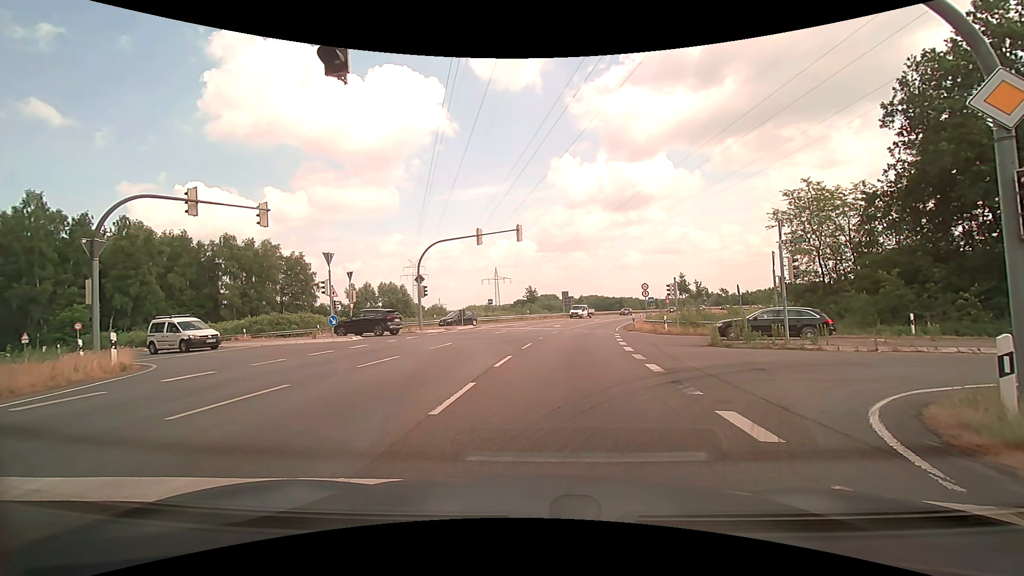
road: motorway_link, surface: asphalt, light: Day
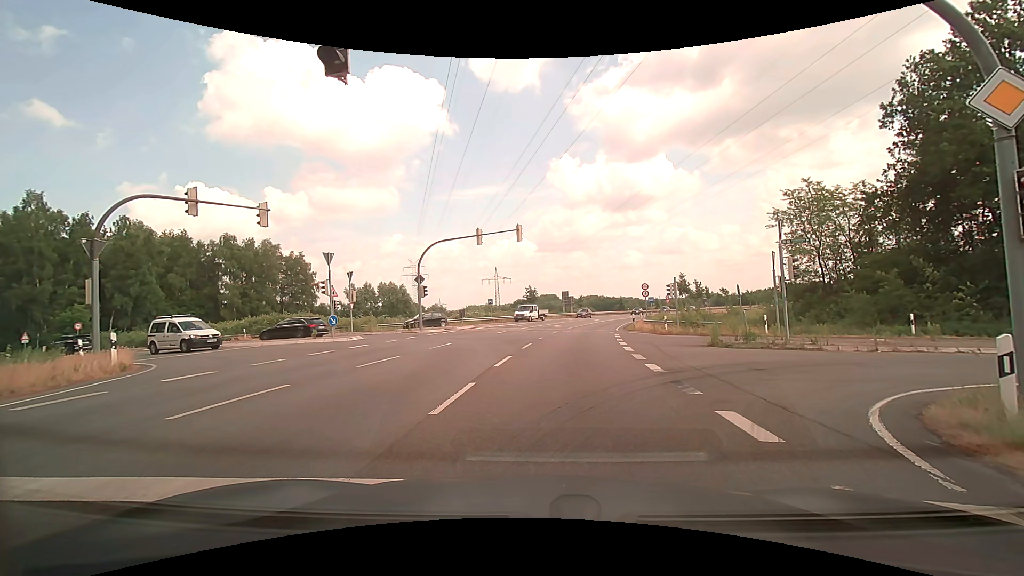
(0.0, 0.0) m; 0°
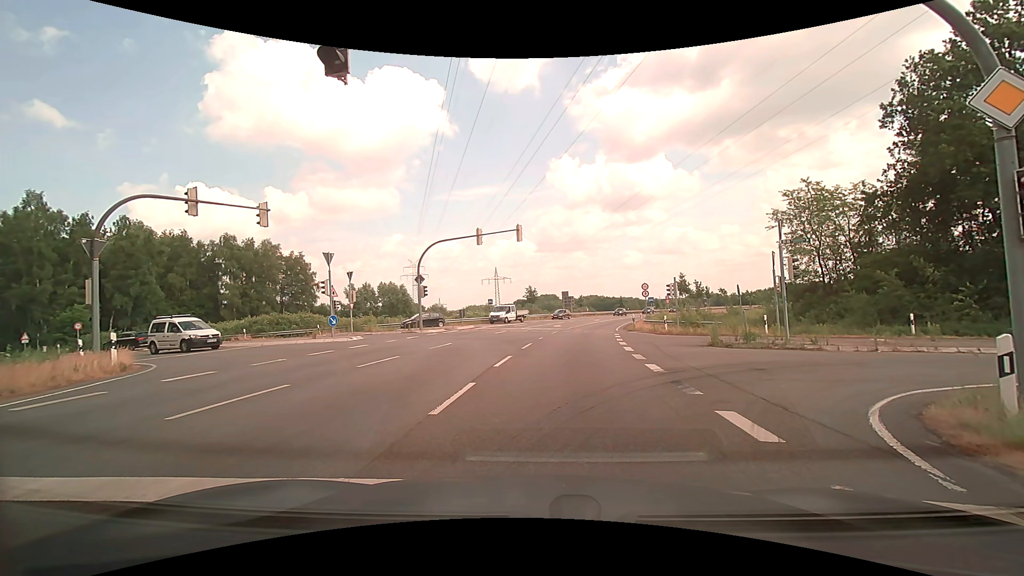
(0.0, 0.0) m; 0°
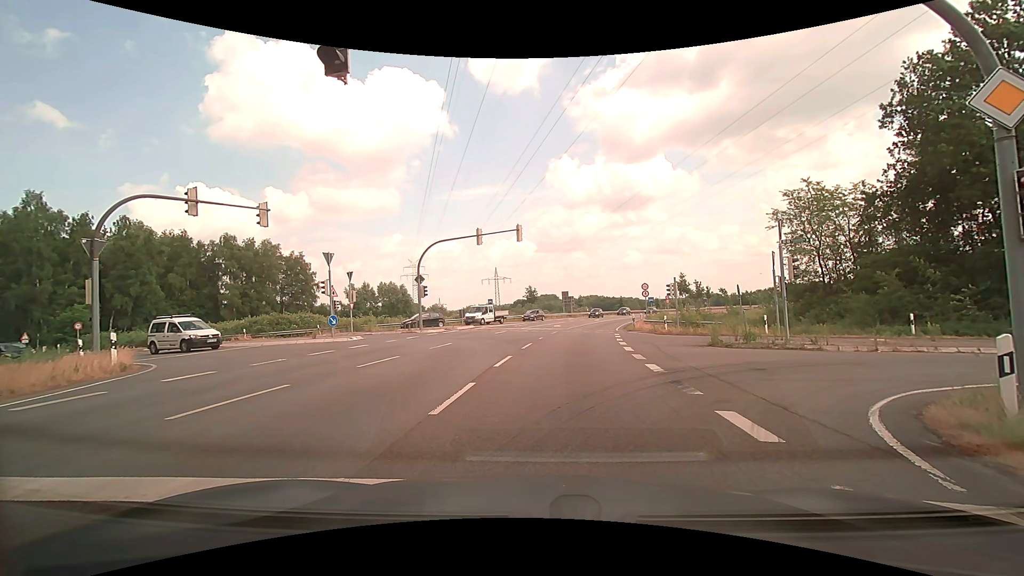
(0.0, 0.0) m; 0°
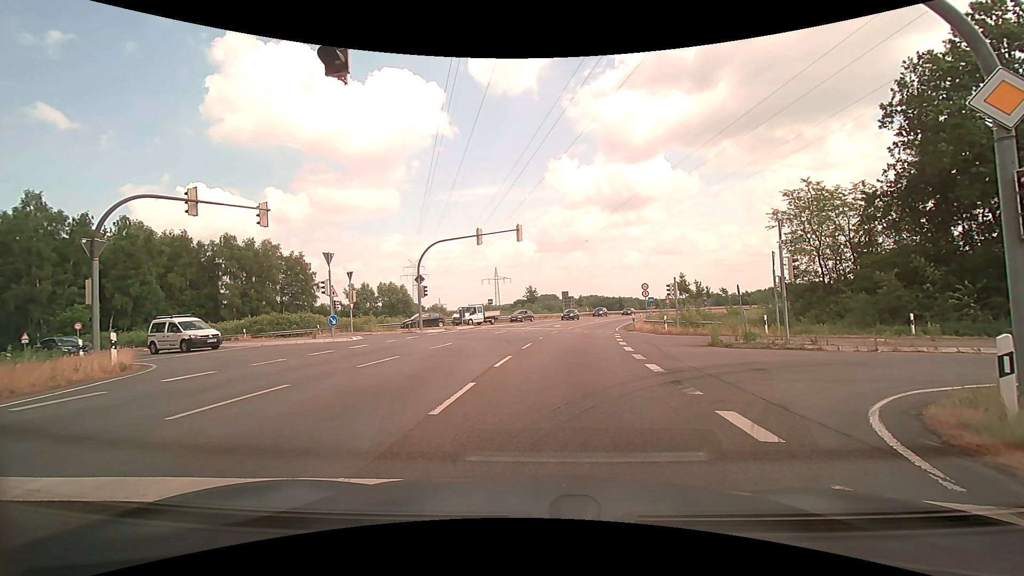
(0.0, 0.0) m; 0°
(0, +10) (+1, +20) (+3, +30) (+4, +40) (+7, +49) (+9, +59) (+12, +69) (+15, +78) (+19, +87) (+23, +97) m
